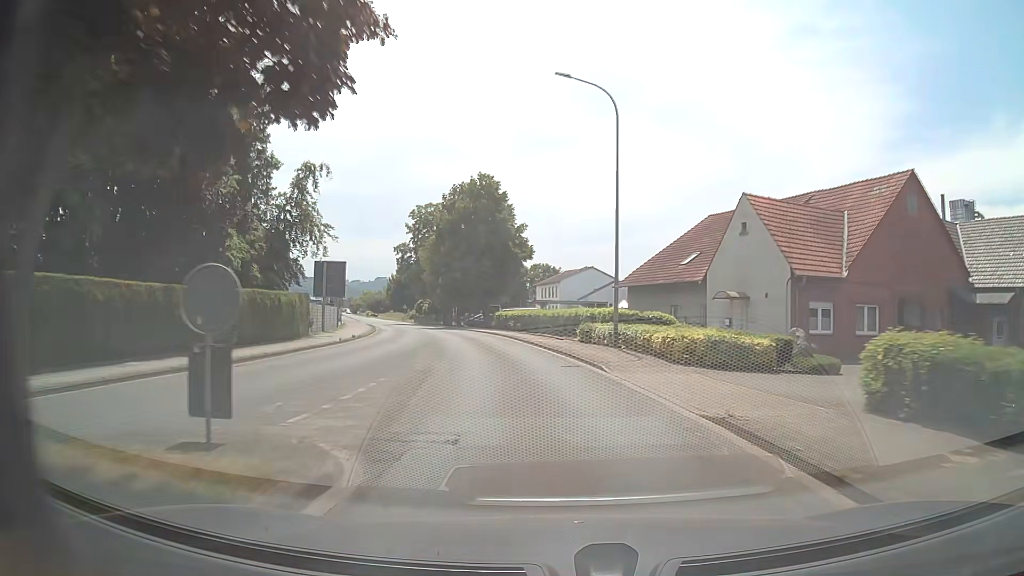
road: unclassified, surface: asphalt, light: Day
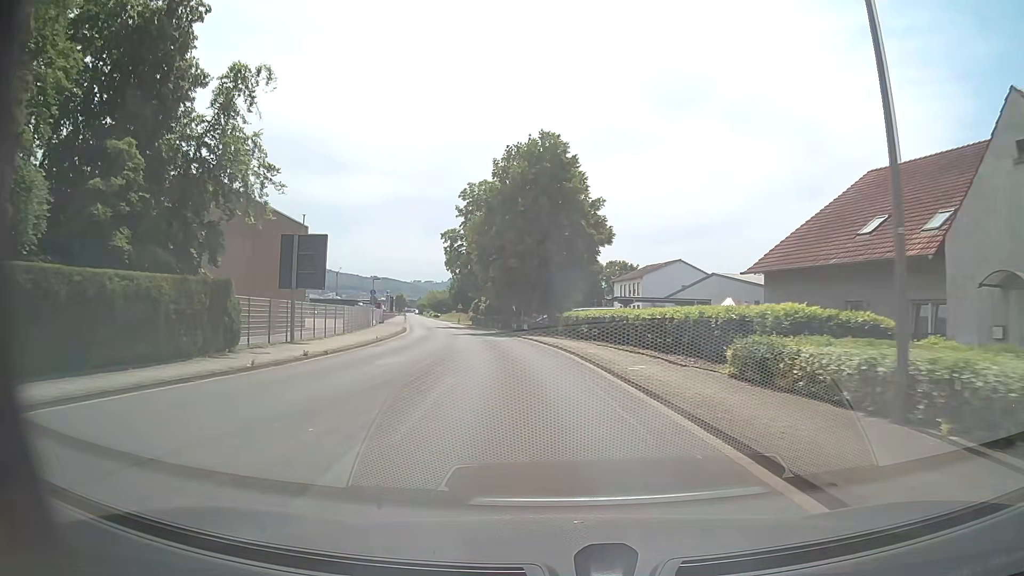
(-0.9, +15.7) m; -6°
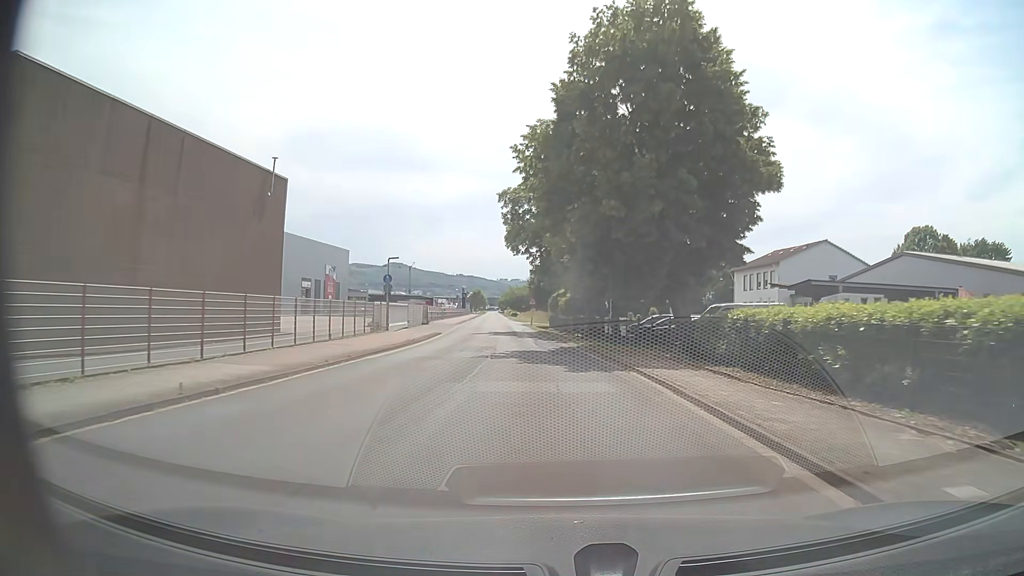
(-1.7, +23.4) m; -7°
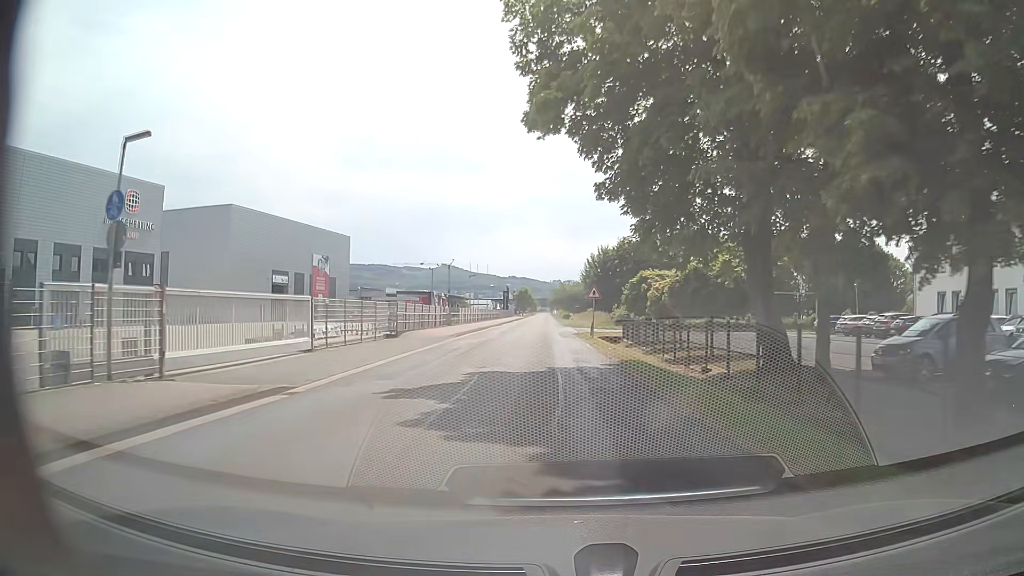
(-1.5, +31.4) m; -5°
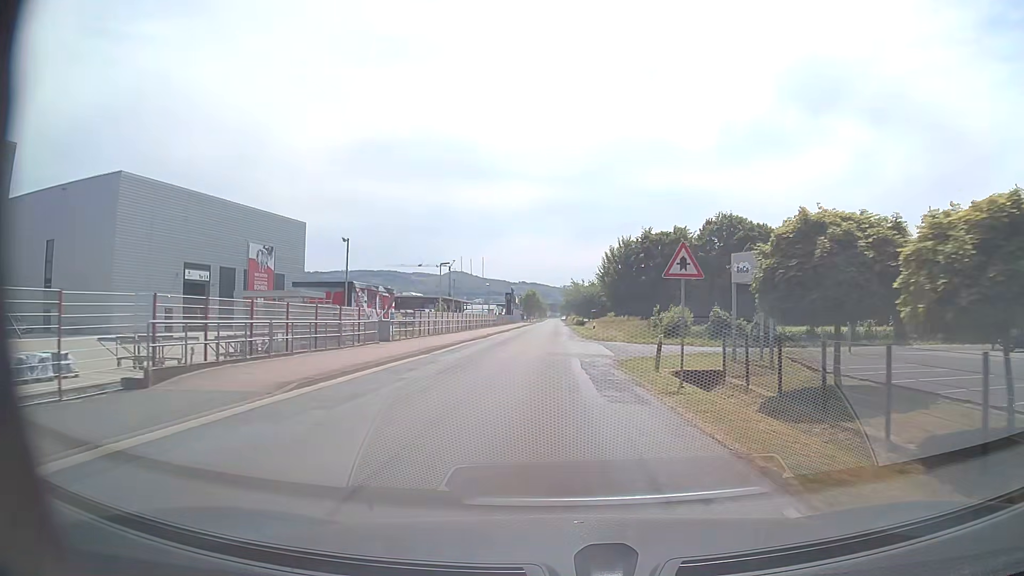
(-0.3, +23.6) m; -1°
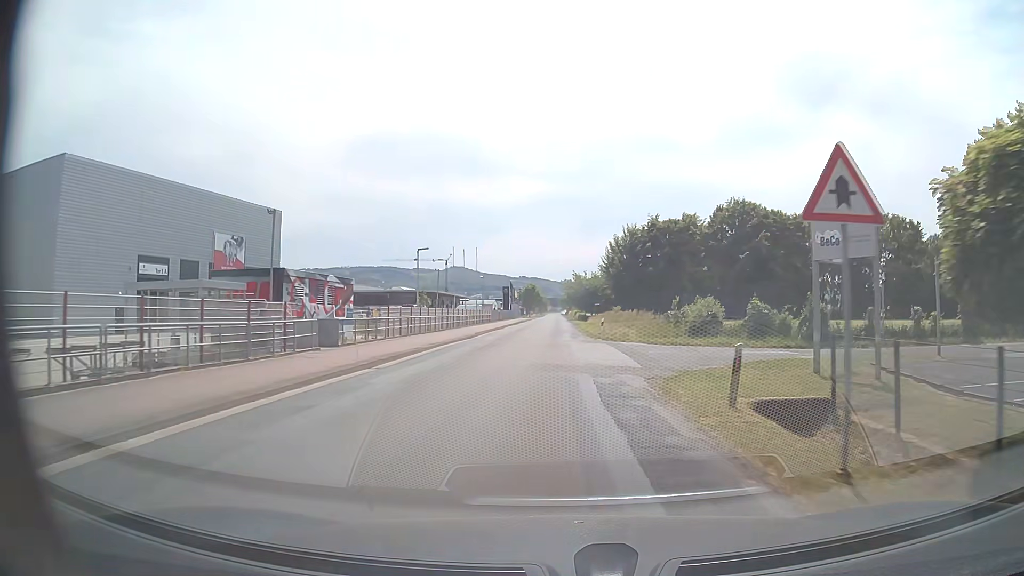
(0.0, +7.8) m; 0°
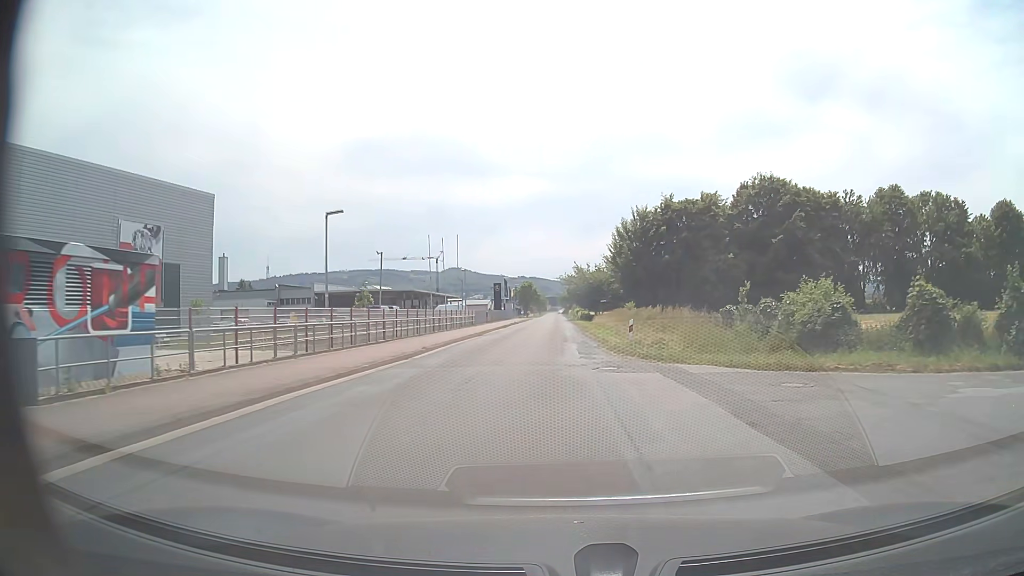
(0.0, +15.7) m; 0°
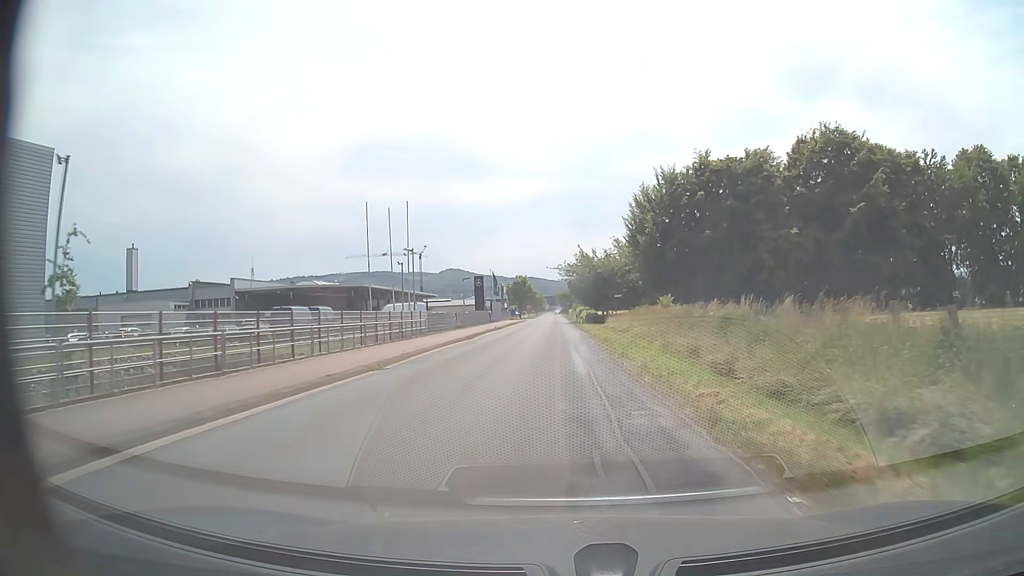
(+0.1, +23.6) m; 0°
(0, +10) (0, +20) (0, +30) (0, +40) (0, +50) (0, +60) (0, +70) (0, +80) (0, +90) (0, +100) m
